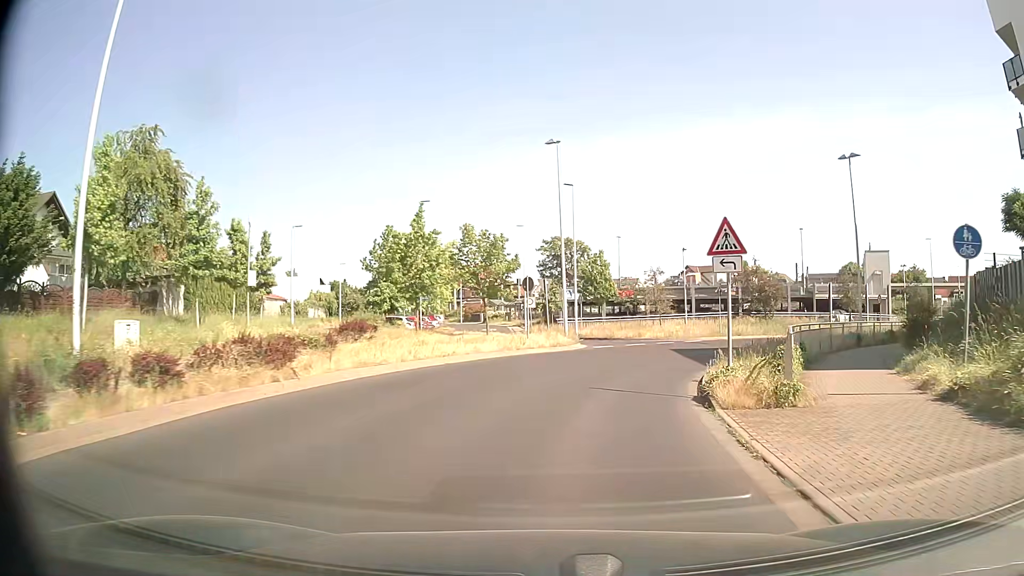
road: tertiary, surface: asphalt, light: Day
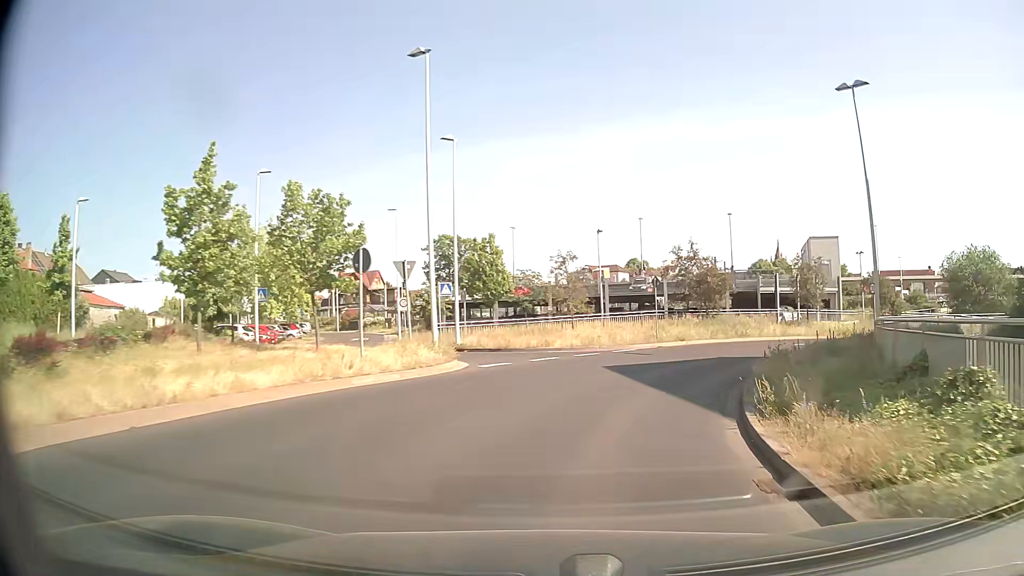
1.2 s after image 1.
(+0.8, +11.7) m; +9°
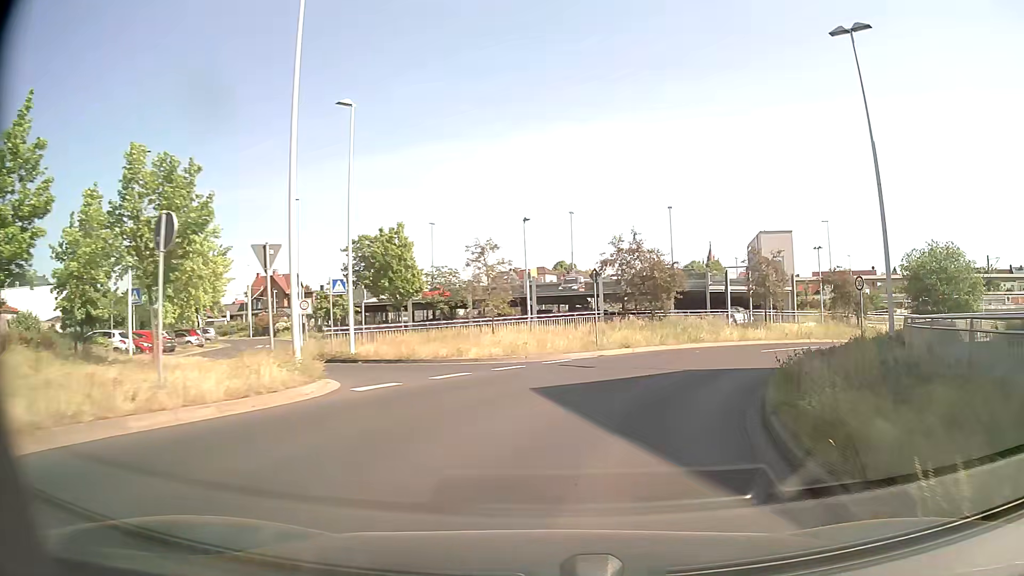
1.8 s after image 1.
(+0.3, +5.8) m; +6°
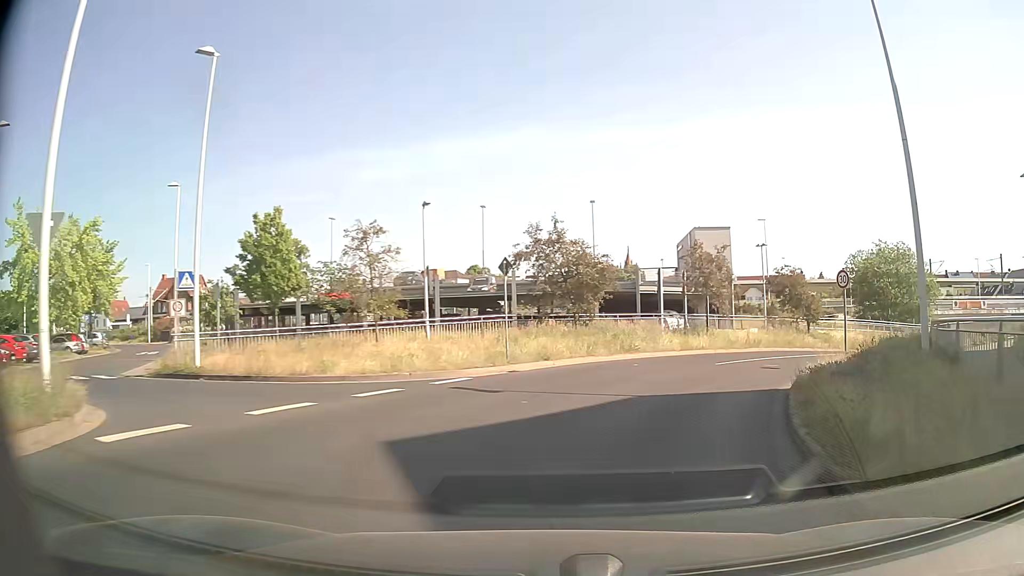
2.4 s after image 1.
(+0.3, +5.8) m; +7°
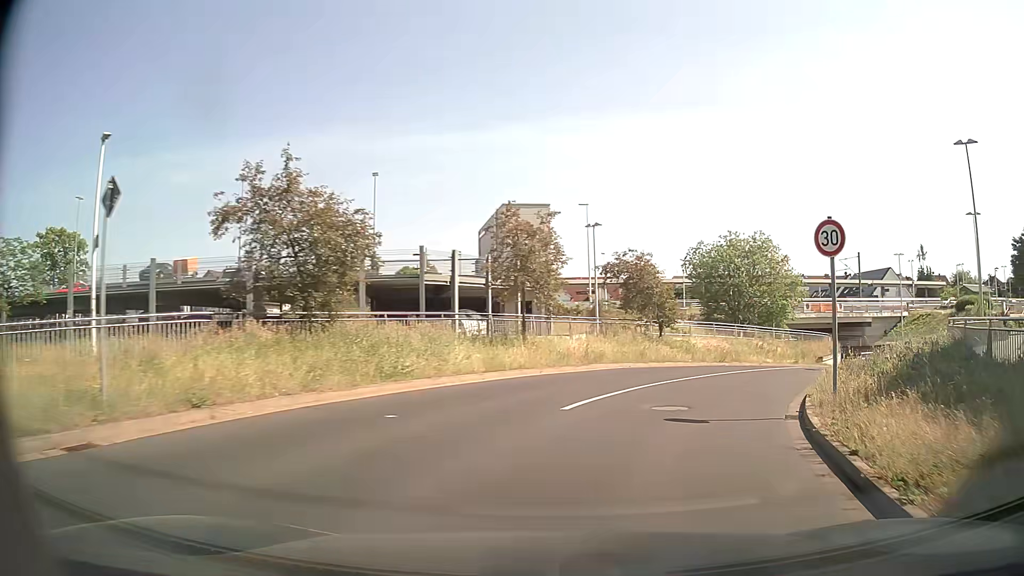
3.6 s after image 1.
(+1.6, +11.3) m; +17°
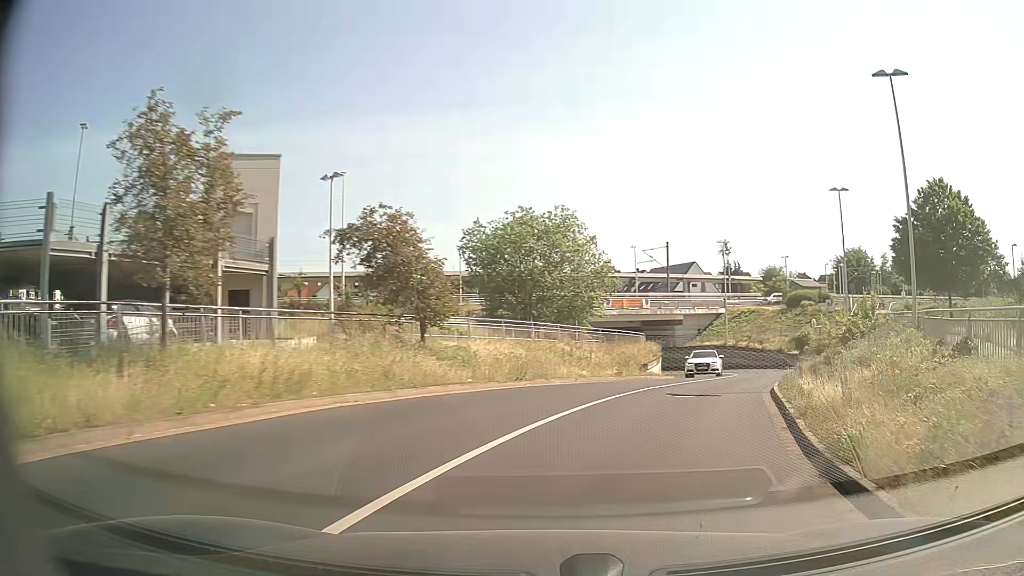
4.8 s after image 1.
(+1.8, +11.1) m; +19°
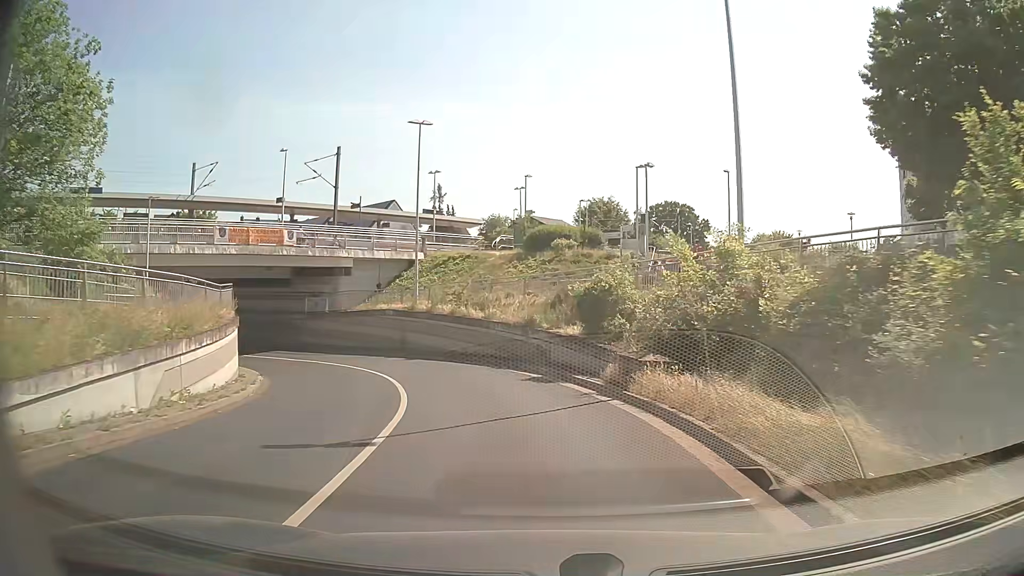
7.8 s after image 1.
(+8.5, +27.6) m; +25°
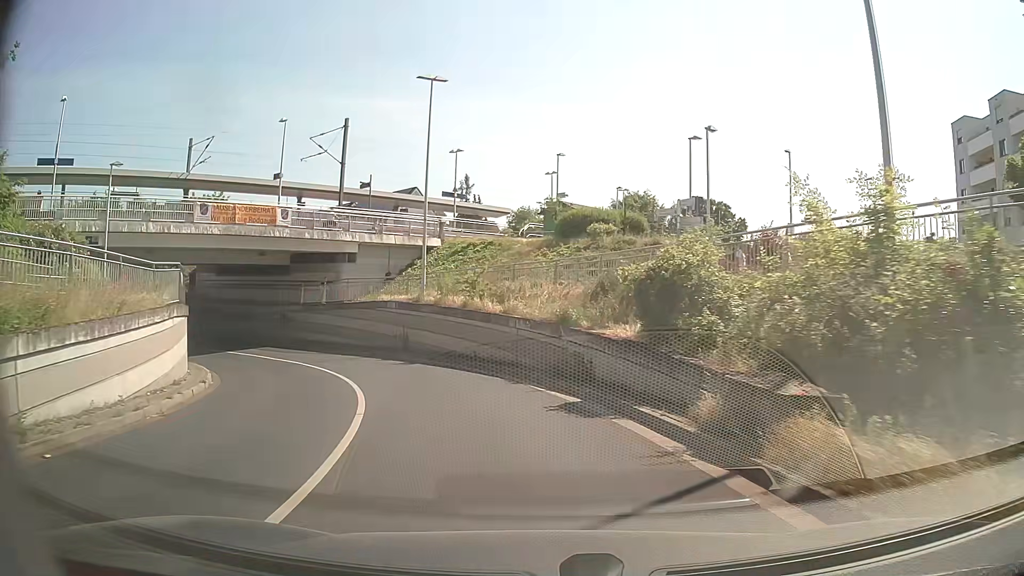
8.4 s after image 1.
(-0.1, +6.0) m; -3°
(-1, +10) (-3, +20) (-9, +28) (-16, +35) (-24, +41) (-33, +44) (-43, +45) (-53, +44) (-62, +40) (-70, +34) m
